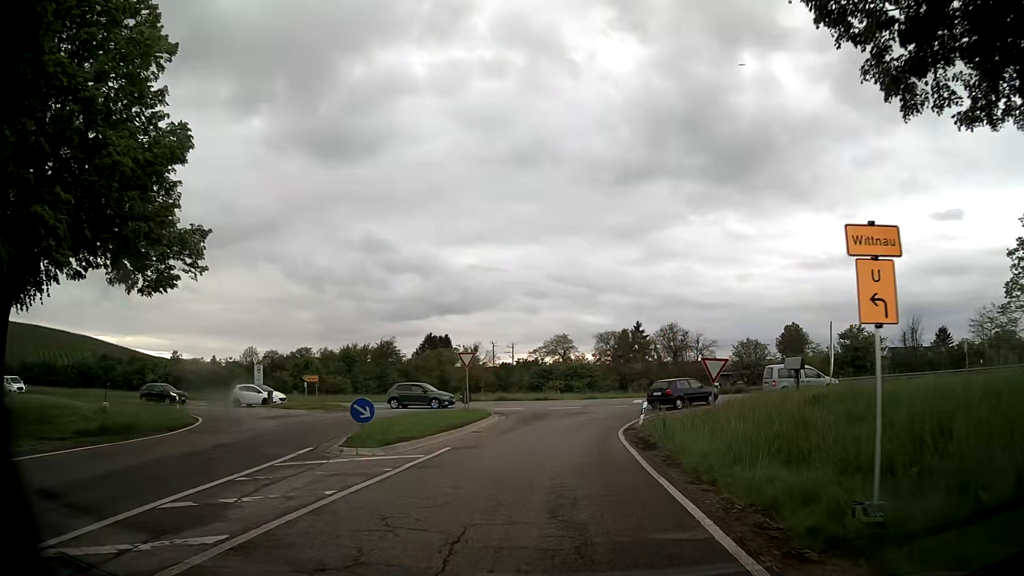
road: tertiary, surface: asphalt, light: Day
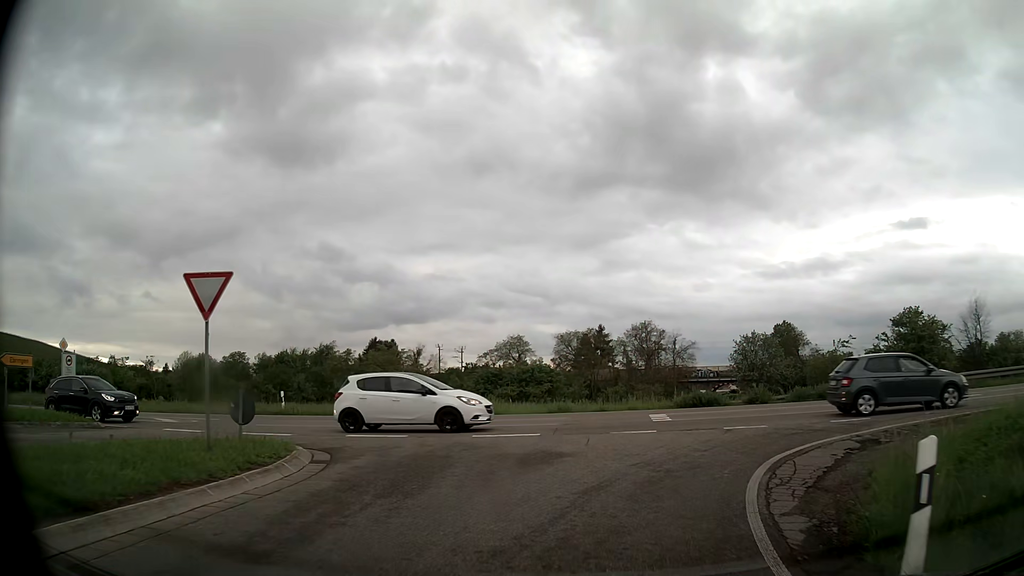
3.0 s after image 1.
(+0.7, +20.2) m; +4°
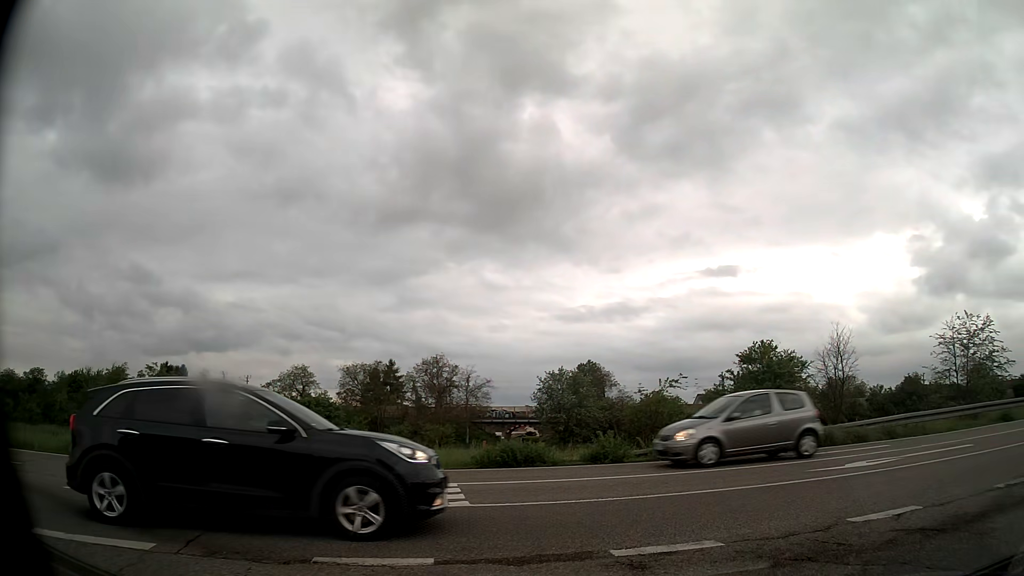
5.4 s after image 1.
(+0.9, +8.7) m; +18°
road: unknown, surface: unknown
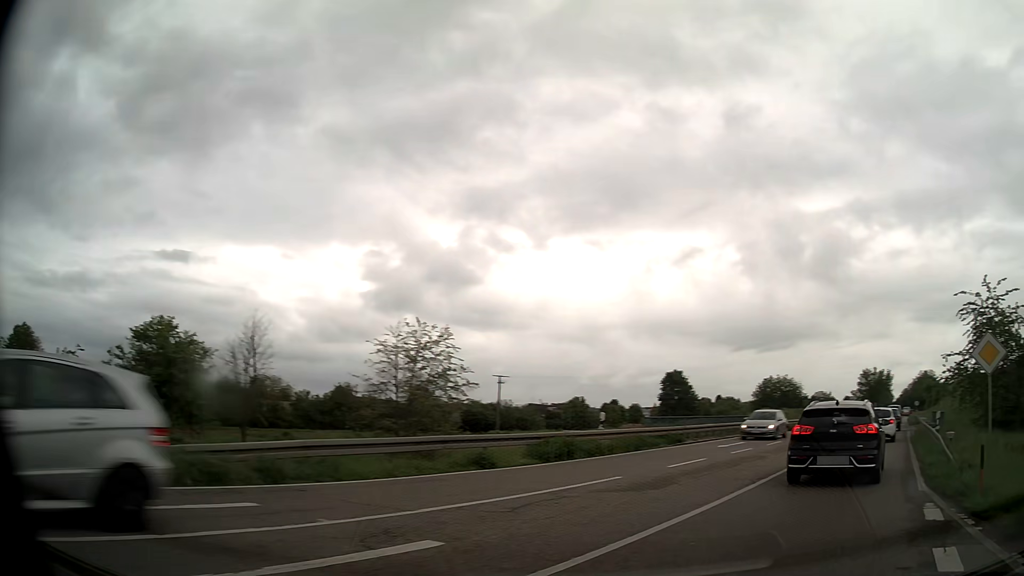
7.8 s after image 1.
(+3.9, +8.5) m; +48°
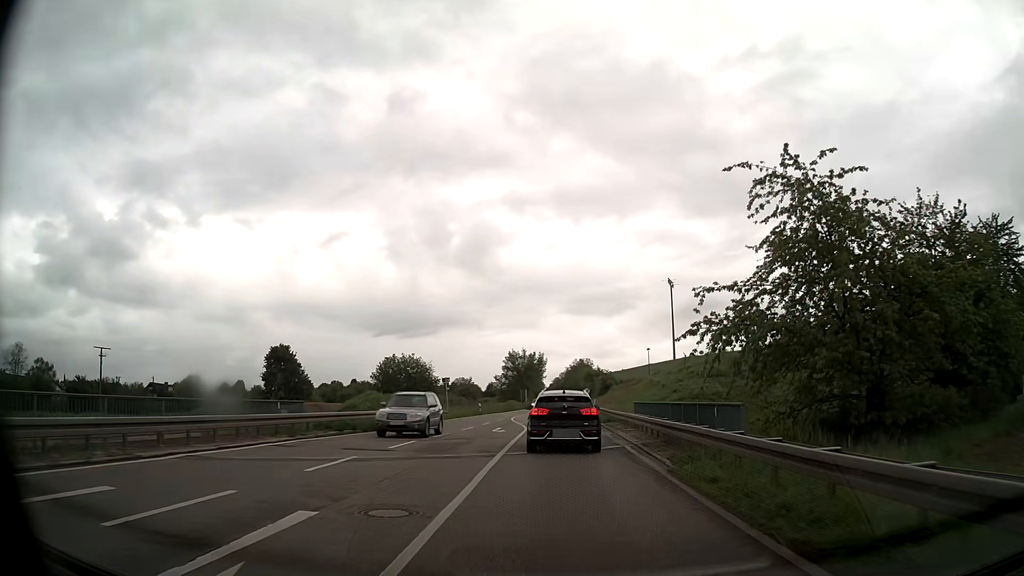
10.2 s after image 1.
(+9.6, +20.9) m; +31°
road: primary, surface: asphalt
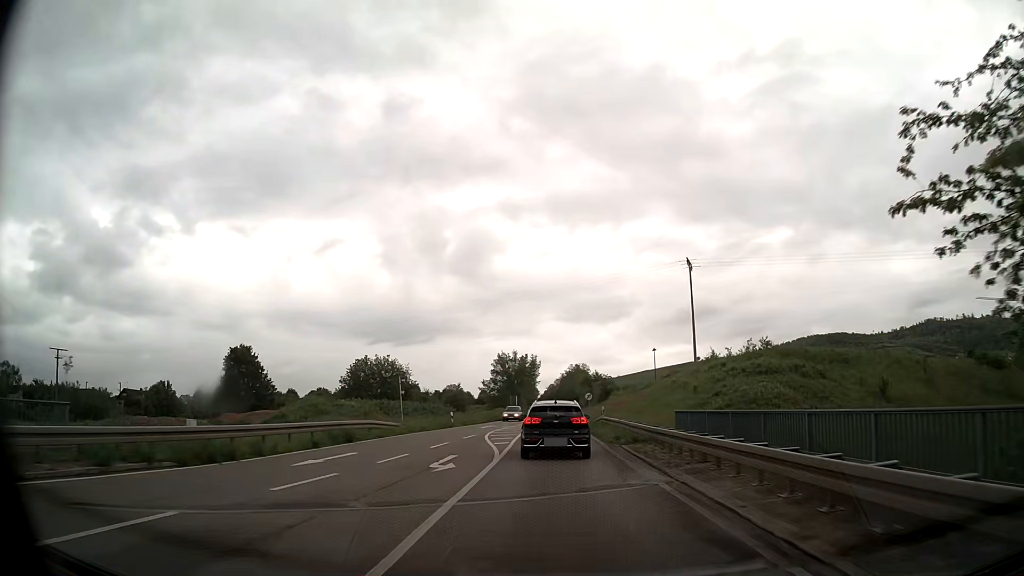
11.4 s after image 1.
(+0.1, +13.6) m; 0°
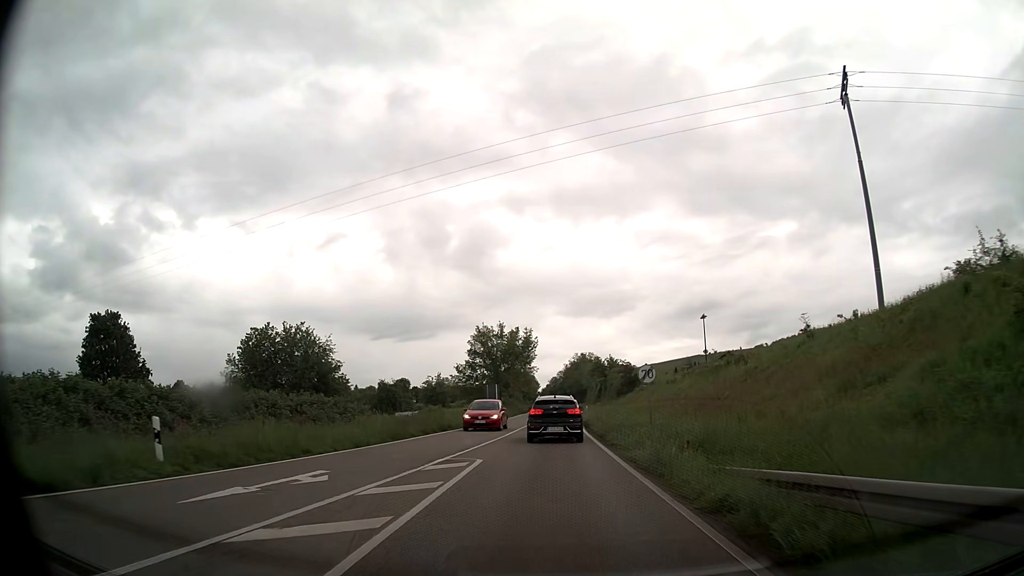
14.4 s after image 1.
(+0.1, +35.2) m; 0°
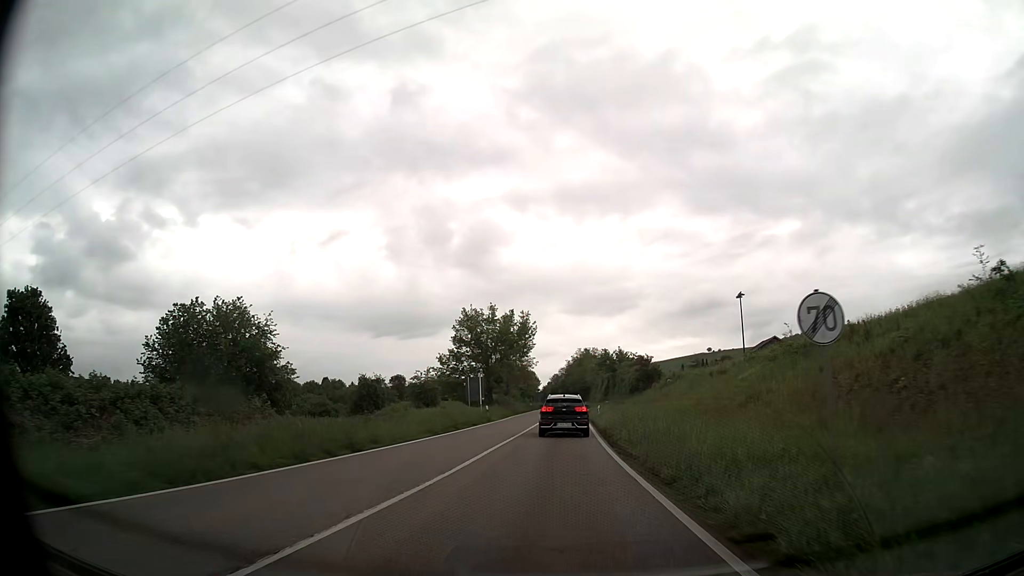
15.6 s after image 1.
(0.0, +14.3) m; 0°
